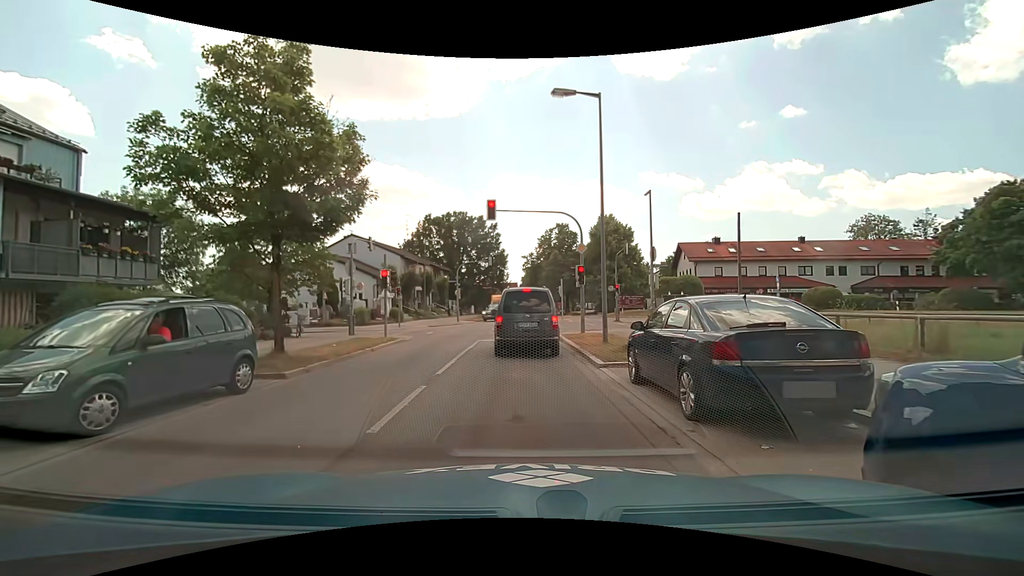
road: secondary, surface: asphalt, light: Day
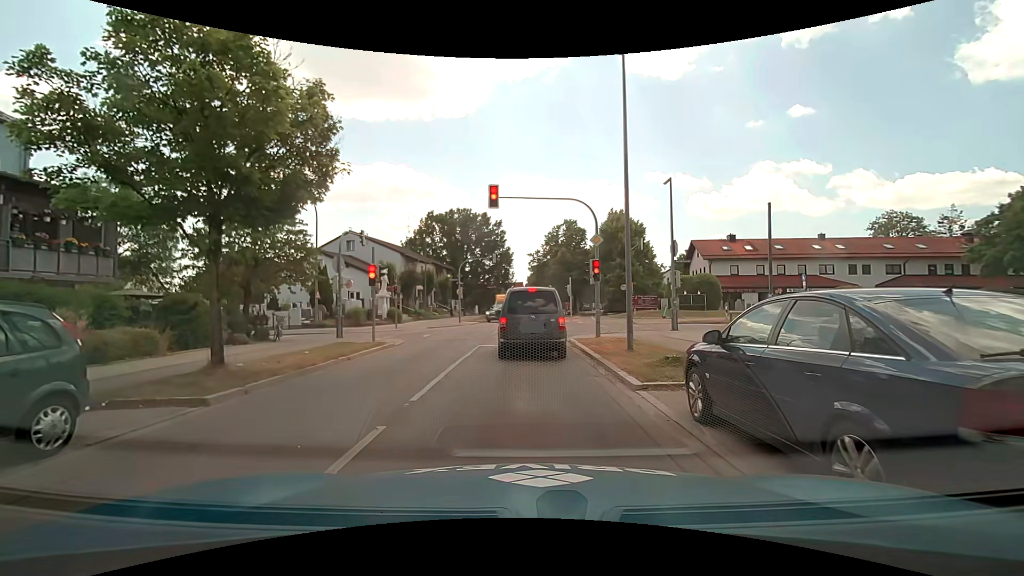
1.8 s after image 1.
(0.0, +2.8) m; -1°
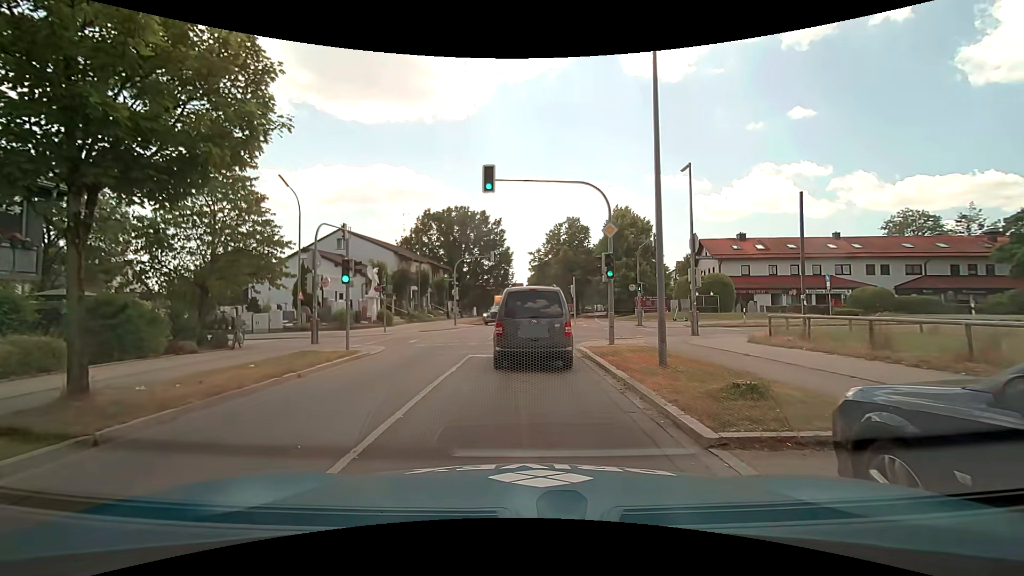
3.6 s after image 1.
(+0.1, +3.1) m; 0°
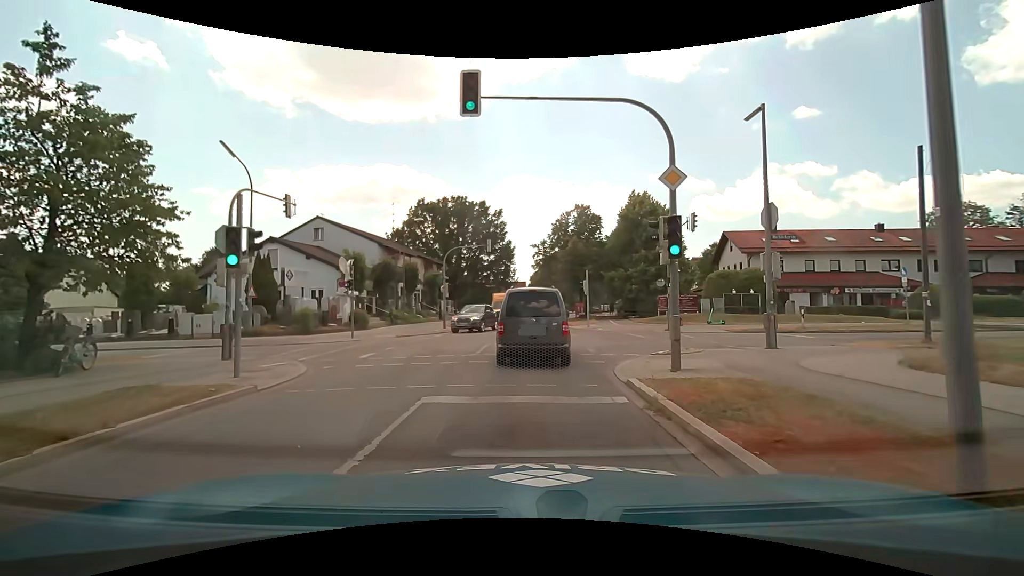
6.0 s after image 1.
(+0.1, +7.2) m; 0°
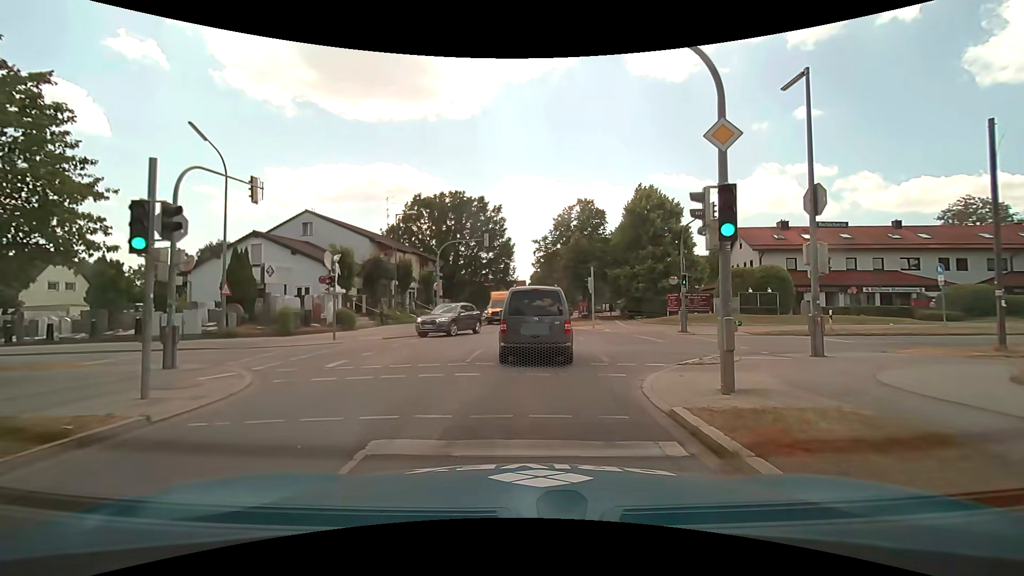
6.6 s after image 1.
(0.0, +2.7) m; +1°
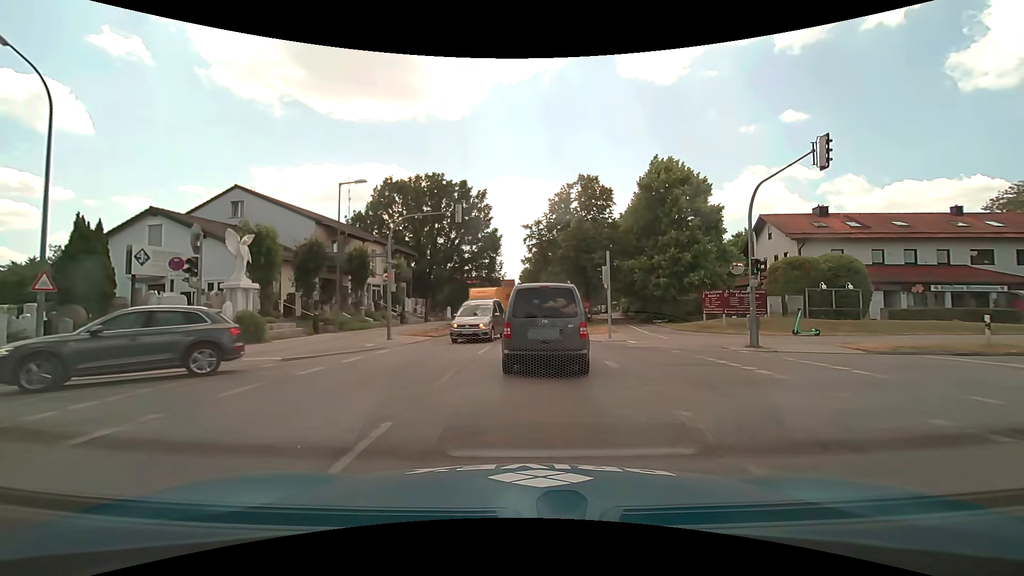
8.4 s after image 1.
(+0.1, +9.5) m; +1°
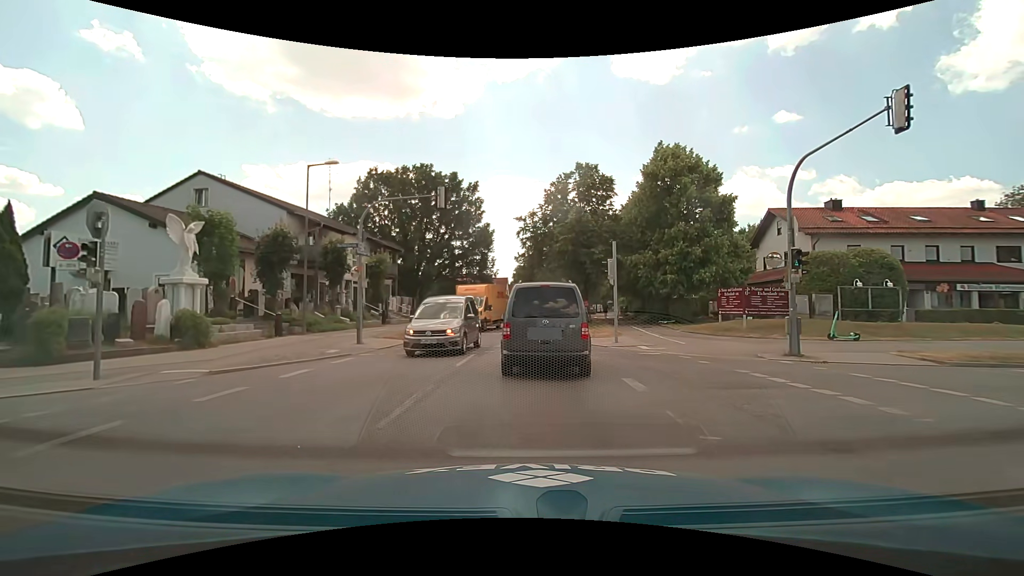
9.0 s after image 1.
(0.0, +3.1) m; 0°
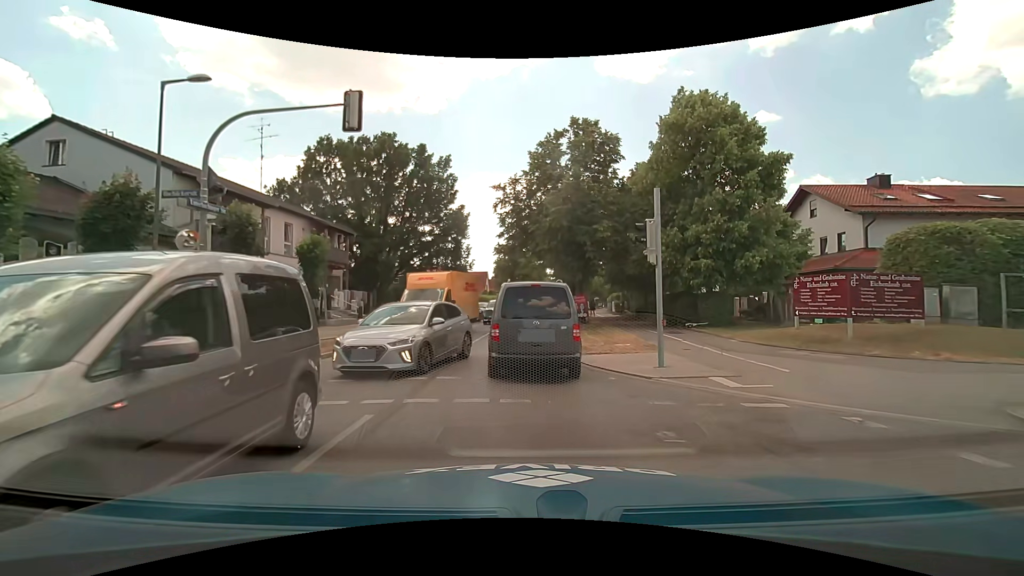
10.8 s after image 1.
(+0.2, +8.3) m; +2°
(0, +10) (0, +20) (+1, +30) (+1, +40) (+2, +50) (+3, +60) (+4, +70) (+5, +80) (+7, +90) (+8, +99) m
